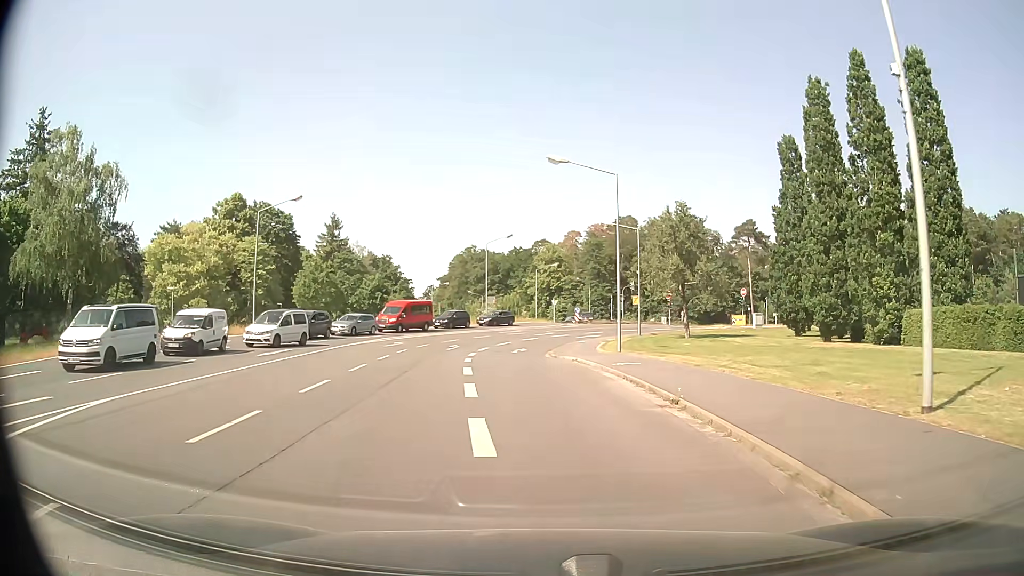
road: tertiary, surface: asphalt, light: Day
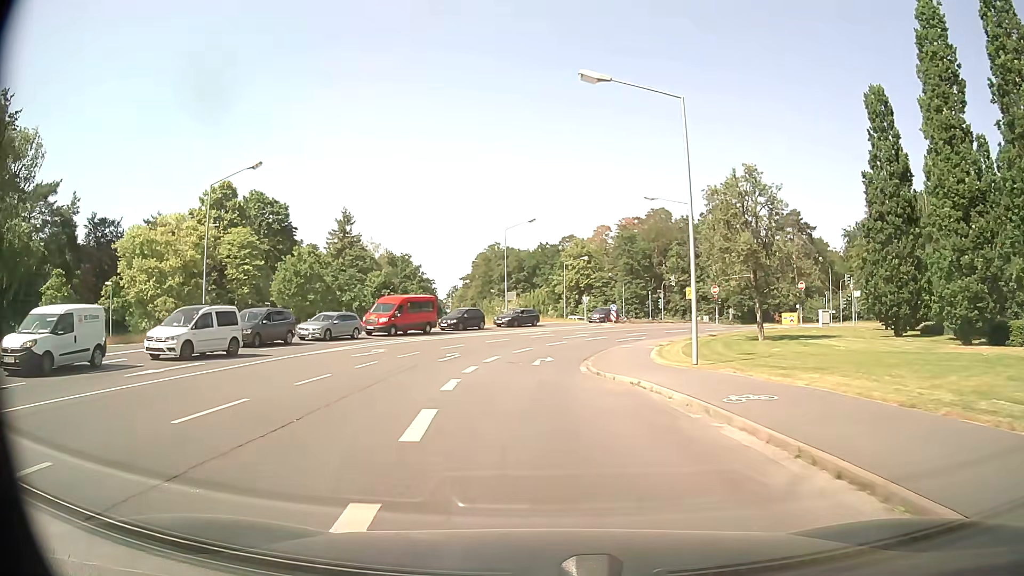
(0.0, +11.0) m; -1°
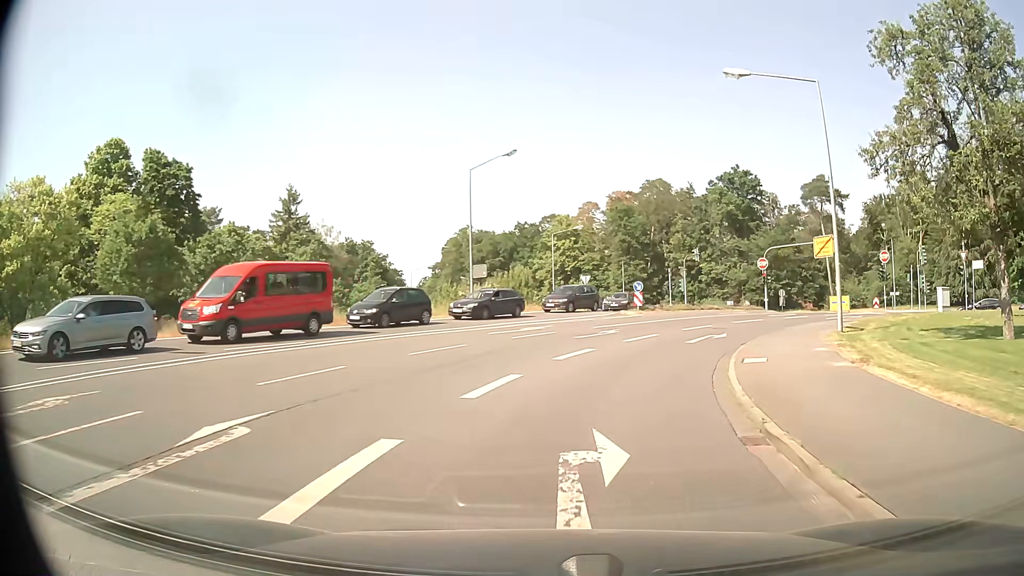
(-0.8, +21.5) m; +2°
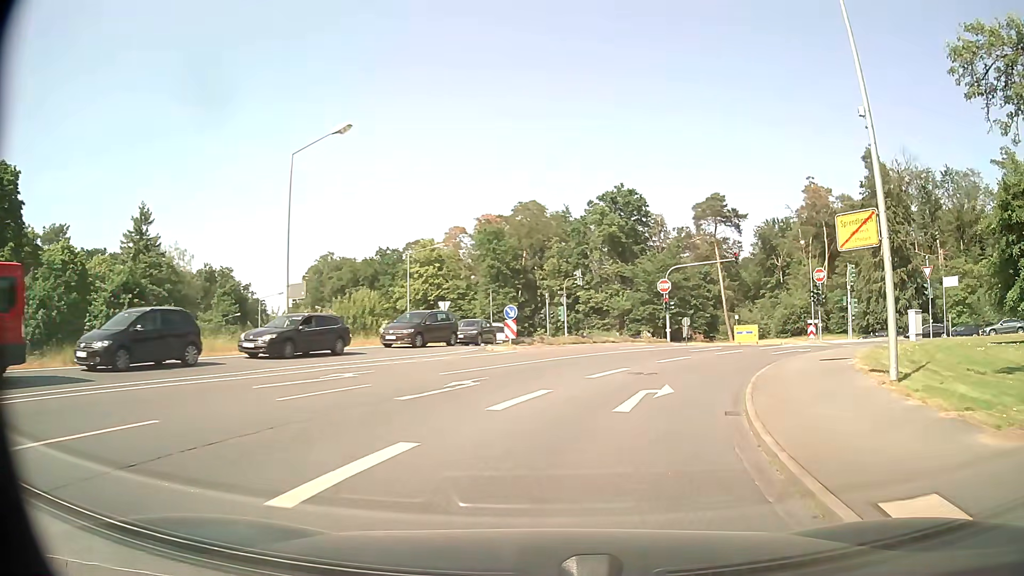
(+0.9, +10.5) m; +11°
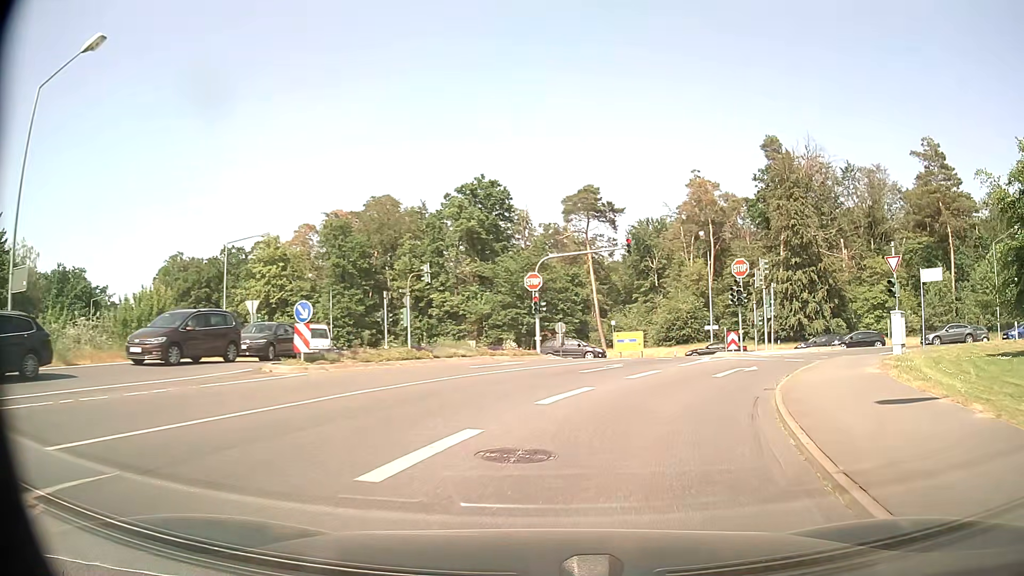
(+1.0, +10.3) m; +12°
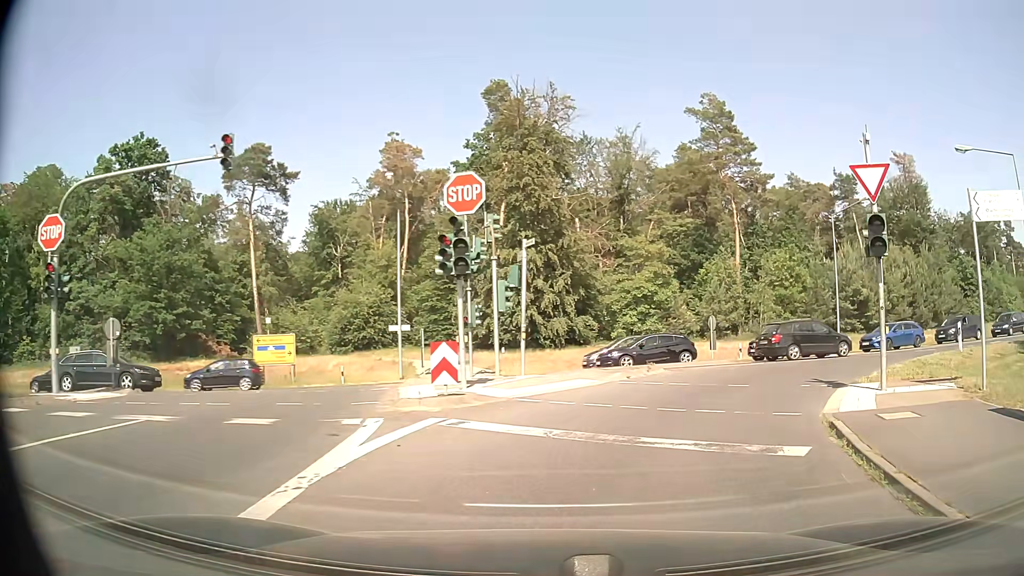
(+4.1, +18.5) m; +26°
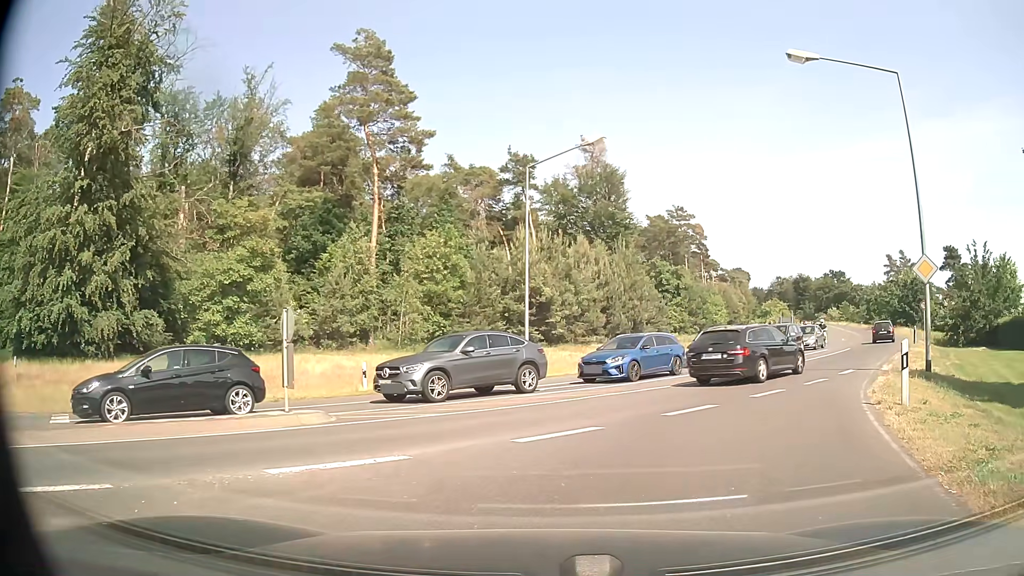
(+3.8, +14.3) m; +30°
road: tertiary_link
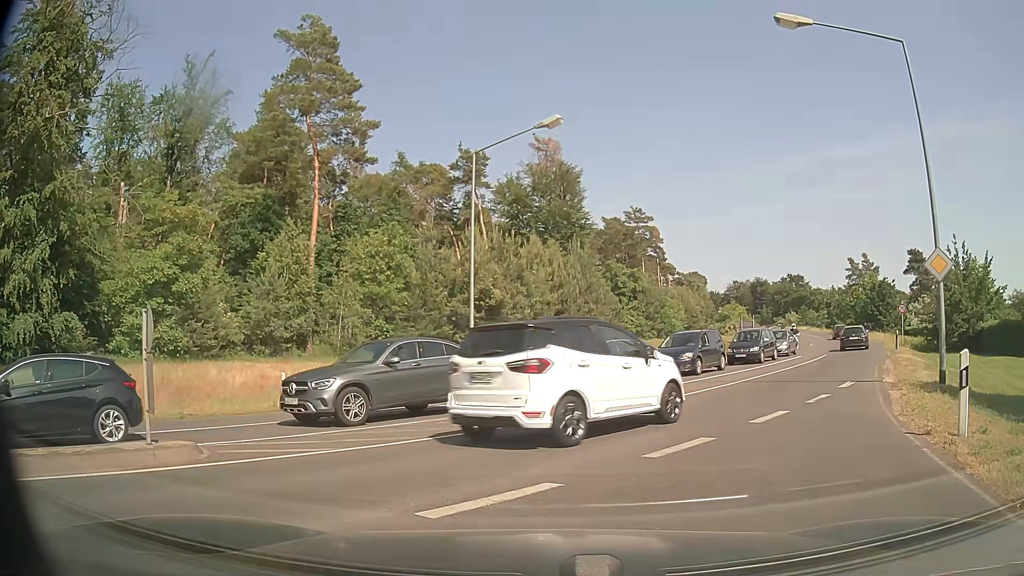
(+0.1, +2.8) m; +4°
(+1, +10) (+6, +19) (+11, +27) (+16, +36) (+21, +45) (+25, +54) (+29, +63) (+33, +72) (+37, +82) (+40, +91) m
